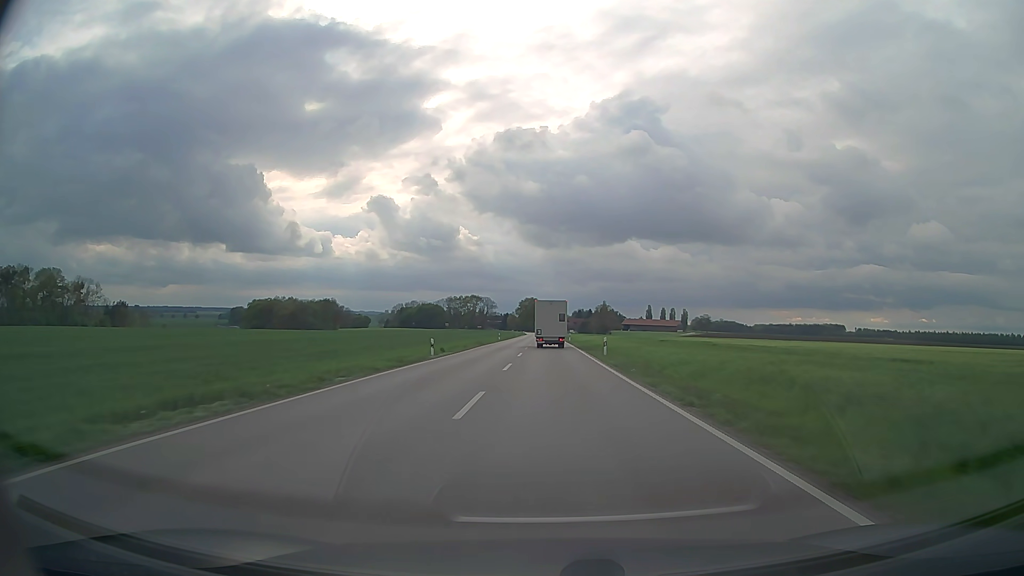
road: secondary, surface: asphalt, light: Day
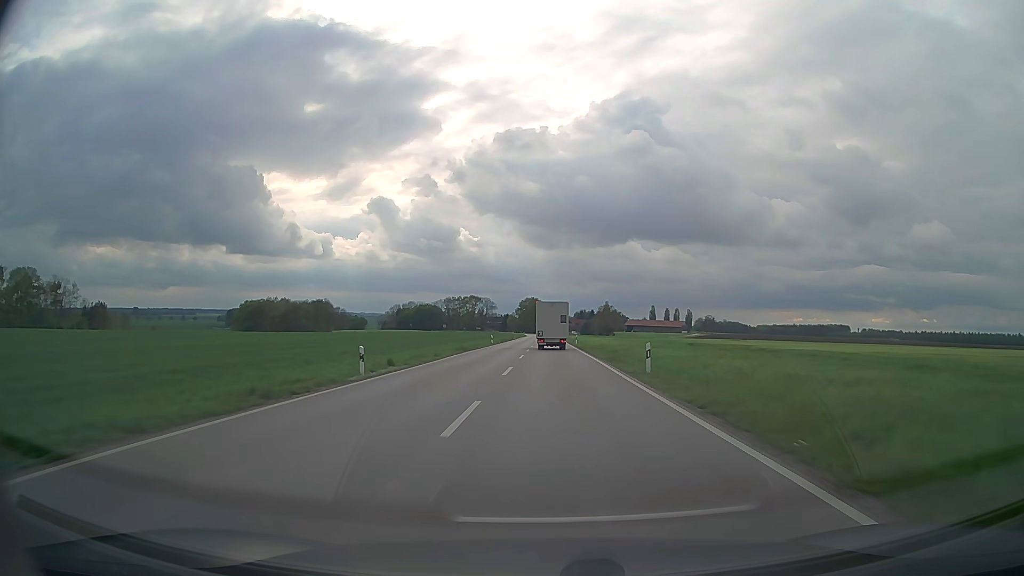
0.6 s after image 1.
(0.0, +13.7) m; 0°
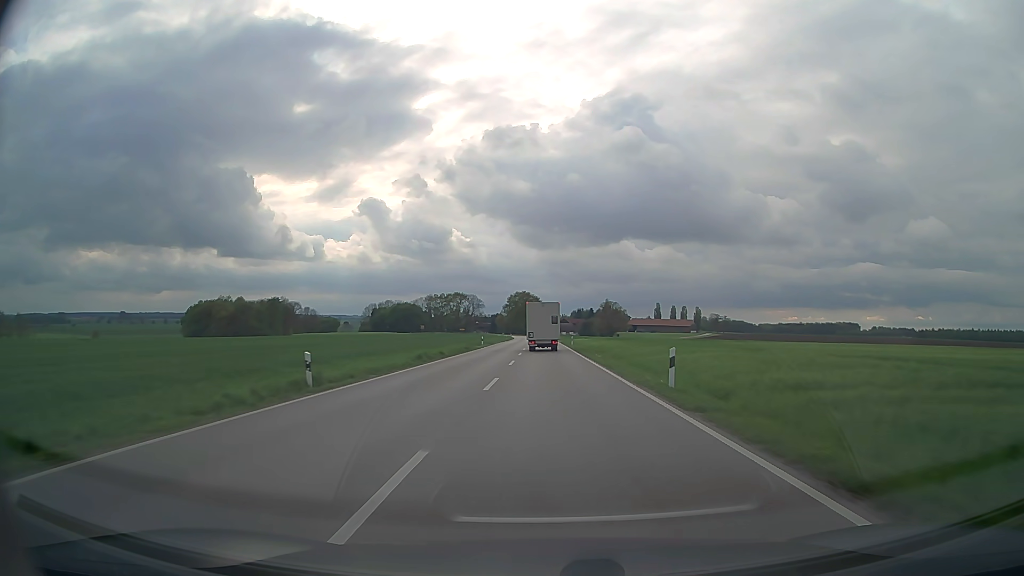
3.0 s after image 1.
(+0.3, +54.1) m; 0°
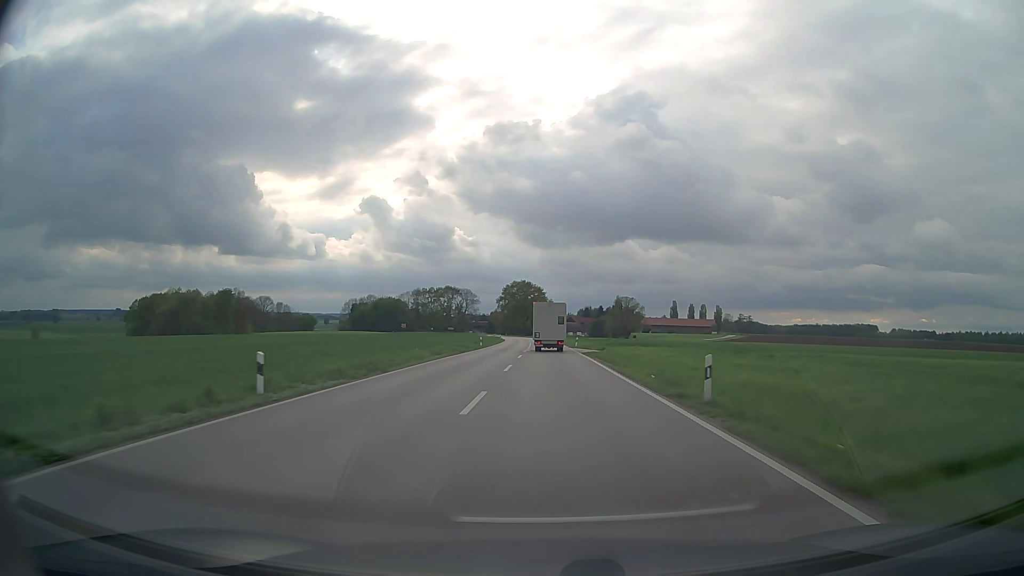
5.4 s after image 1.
(-0.2, +53.2) m; 0°
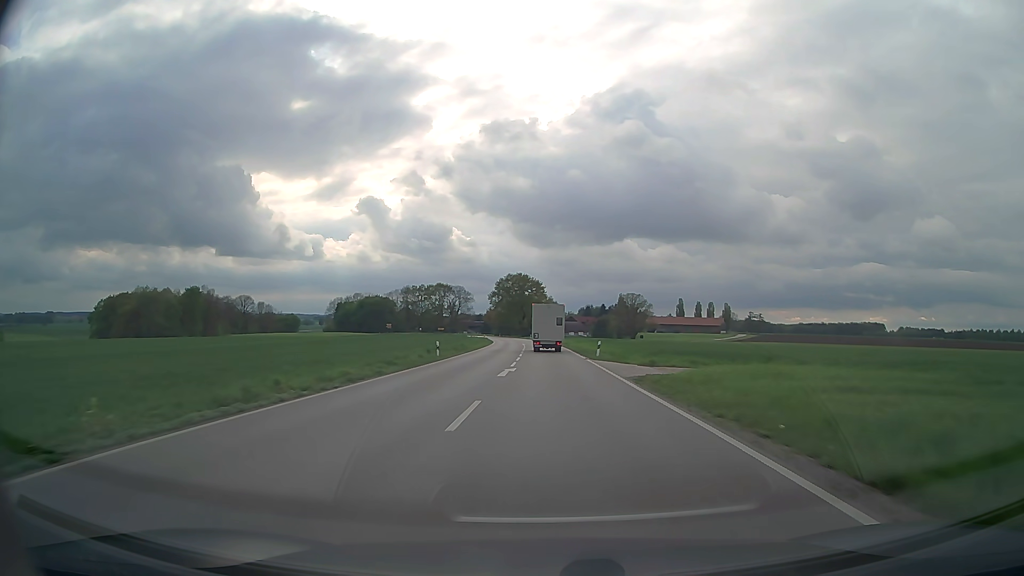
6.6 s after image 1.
(0.0, +25.4) m; 0°
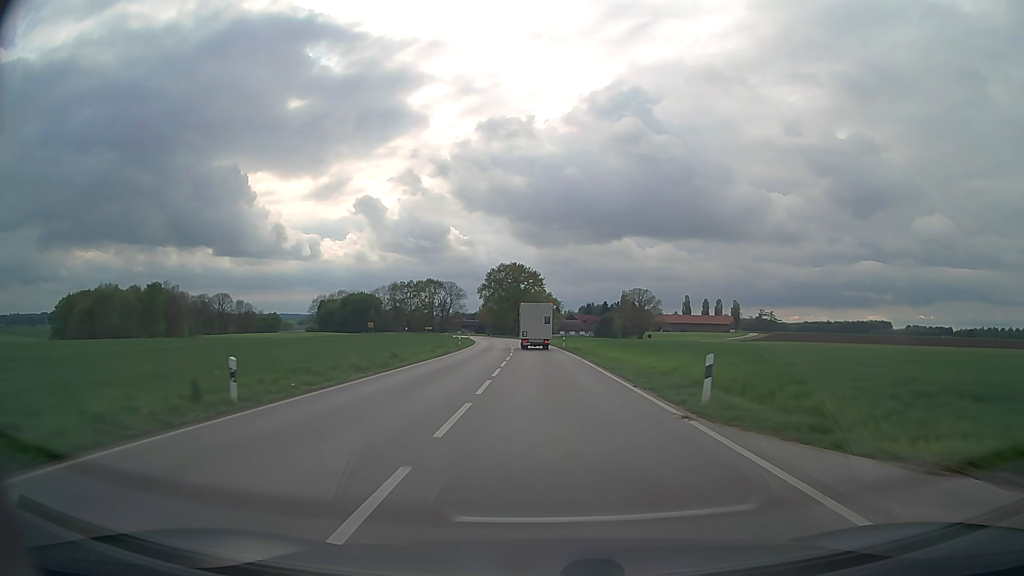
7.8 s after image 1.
(0.0, +25.2) m; 0°
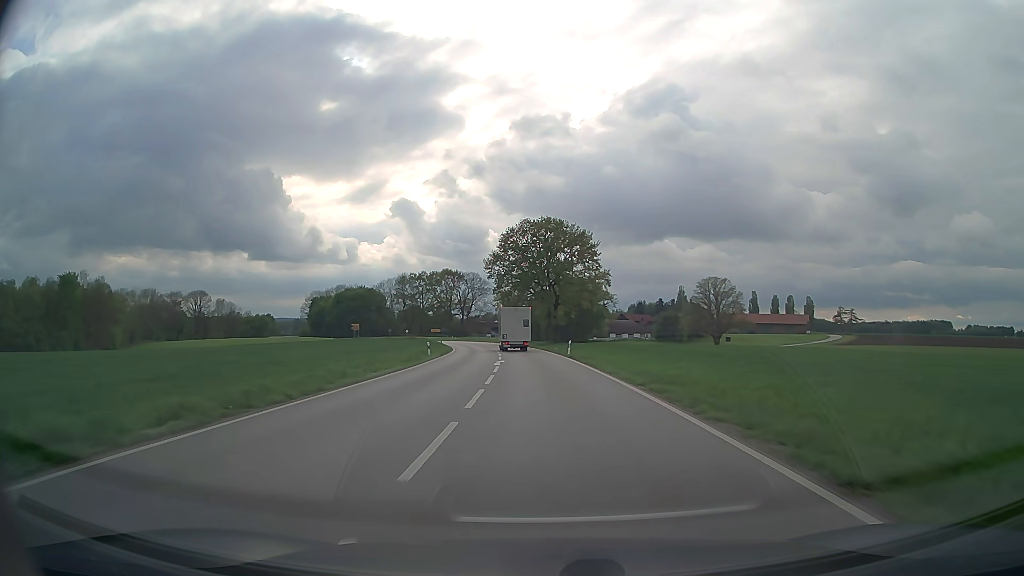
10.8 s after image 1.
(-1.4, +62.4) m; -3°
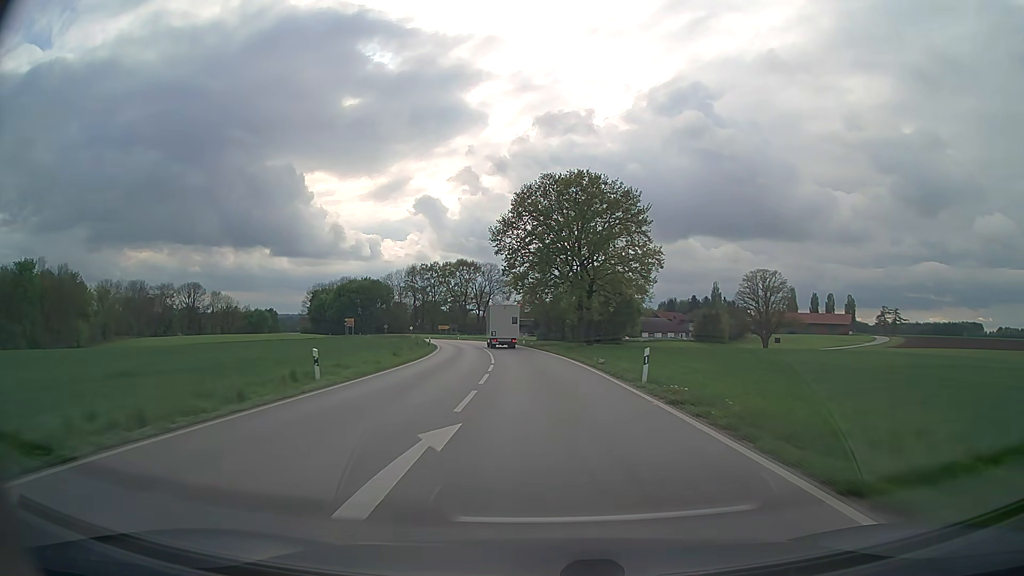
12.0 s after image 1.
(-0.4, +24.8) m; -2°
(0, +10) (0, +20) (-1, +30) (-2, +40) (-3, +50) (-4, +60) (-6, +70) (-8, +79) (-10, +89) (-13, +99) m
